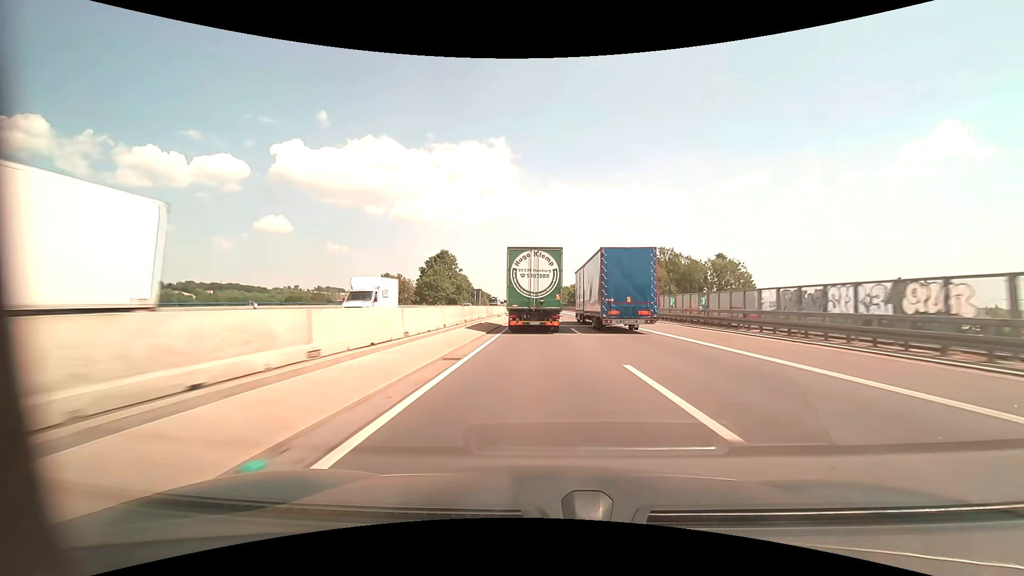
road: motorway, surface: asphalt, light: Day
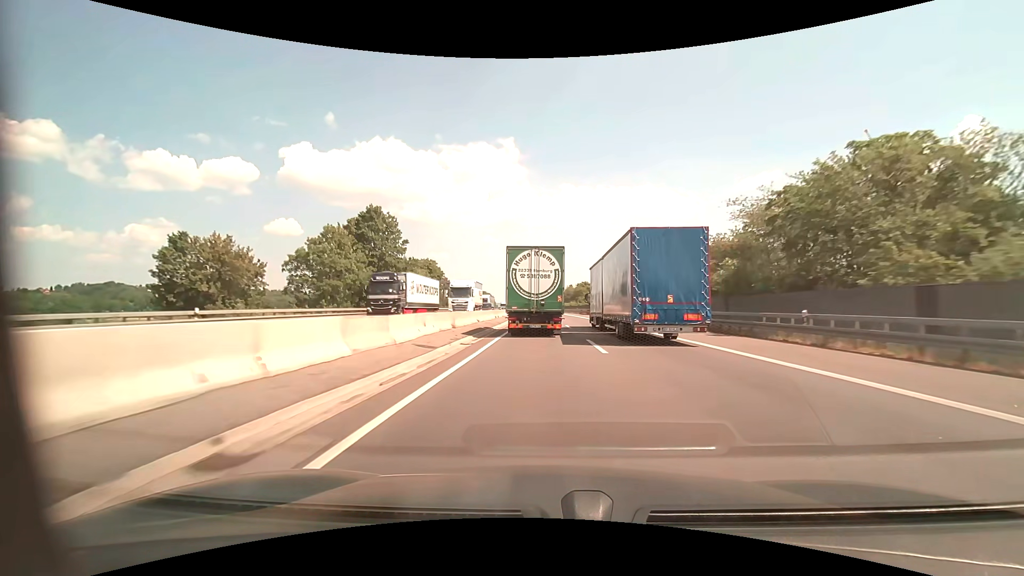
(-0.7, +62.6) m; -1°
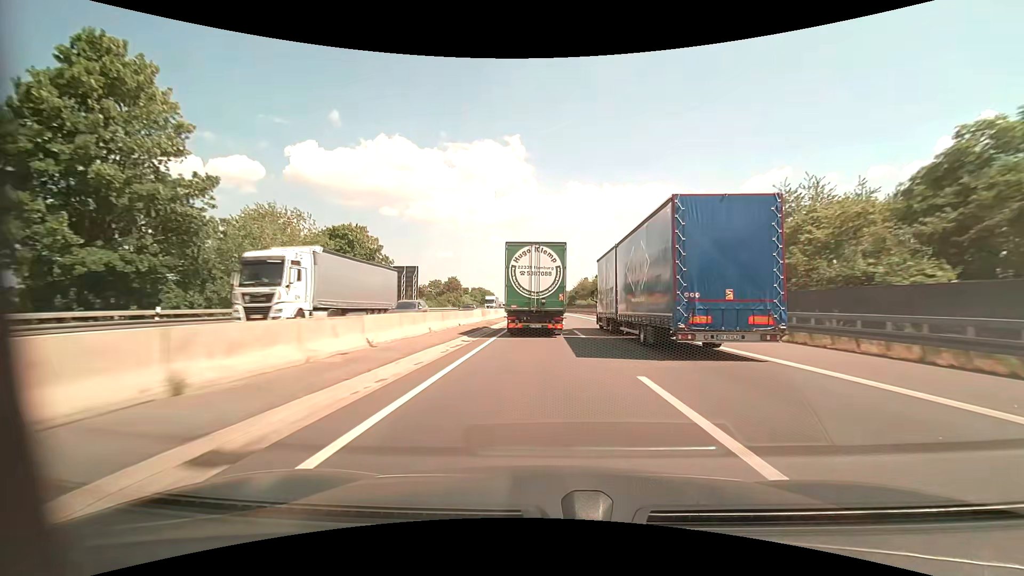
(-0.2, +47.1) m; -1°
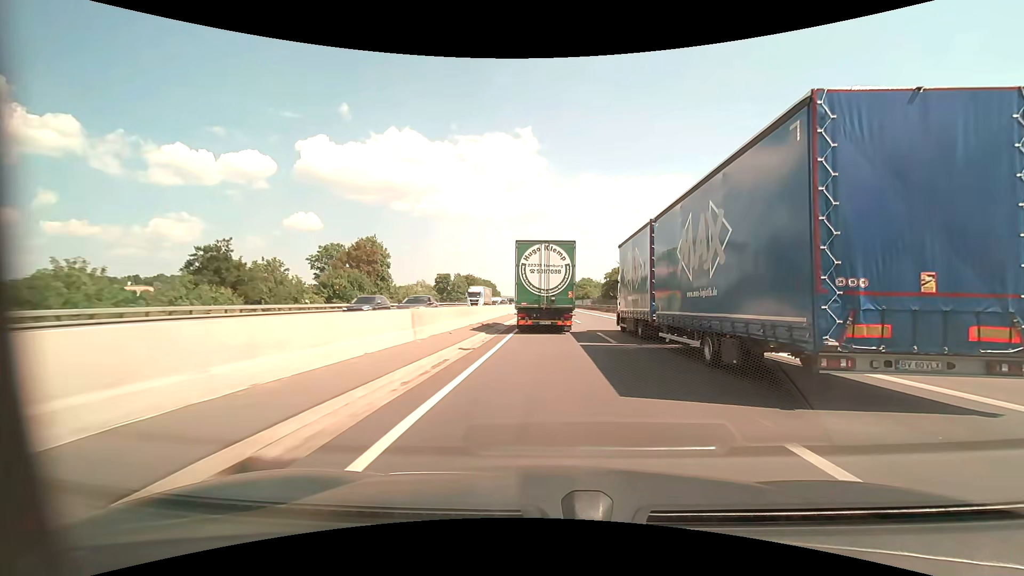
(-1.1, +76.3) m; -2°
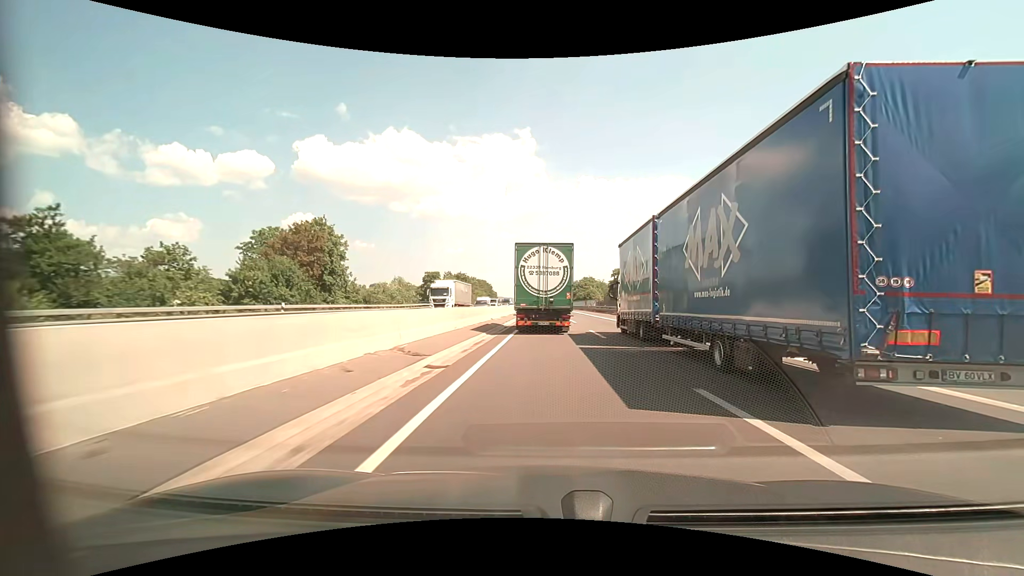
(0.0, +14.8) m; 0°
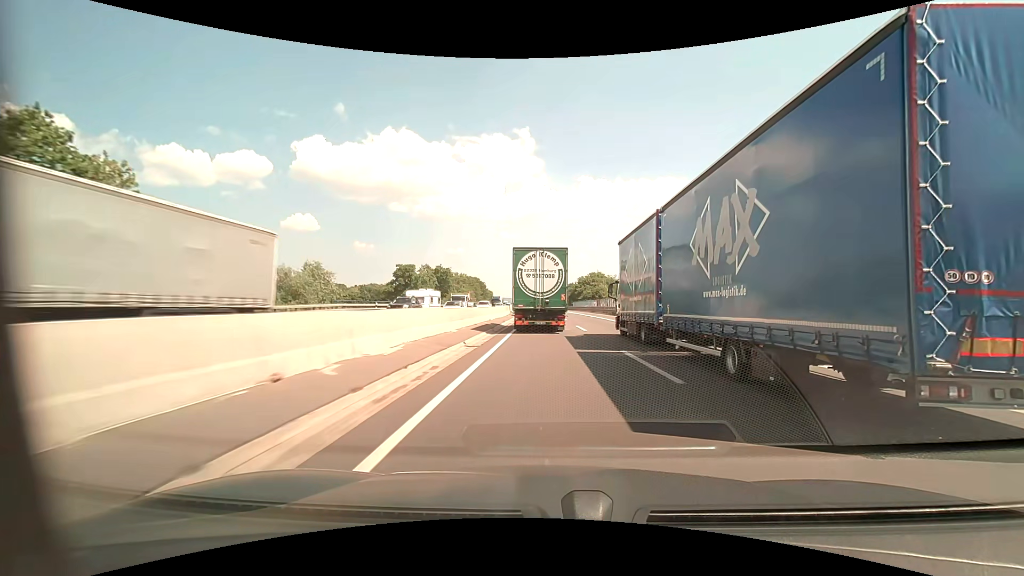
(+0.1, +29.3) m; 0°
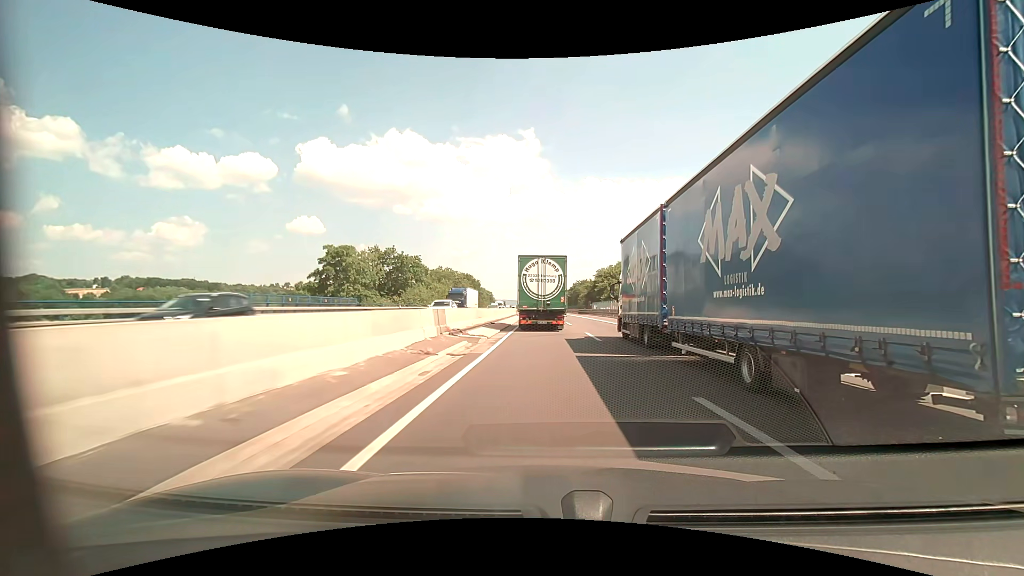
(-0.2, +43.1) m; -1°
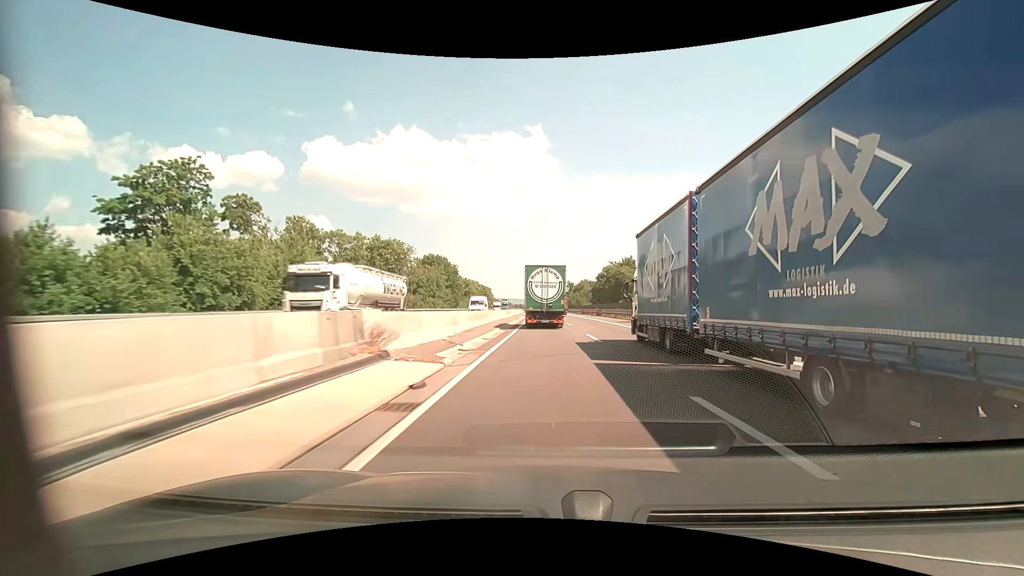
(-0.7, +72.0) m; -1°
(0, +10) (0, +20) (0, +30) (0, +40) (0, +50) (0, +60) (0, +70) (0, +80) (0, +90) (-1, +100) m
